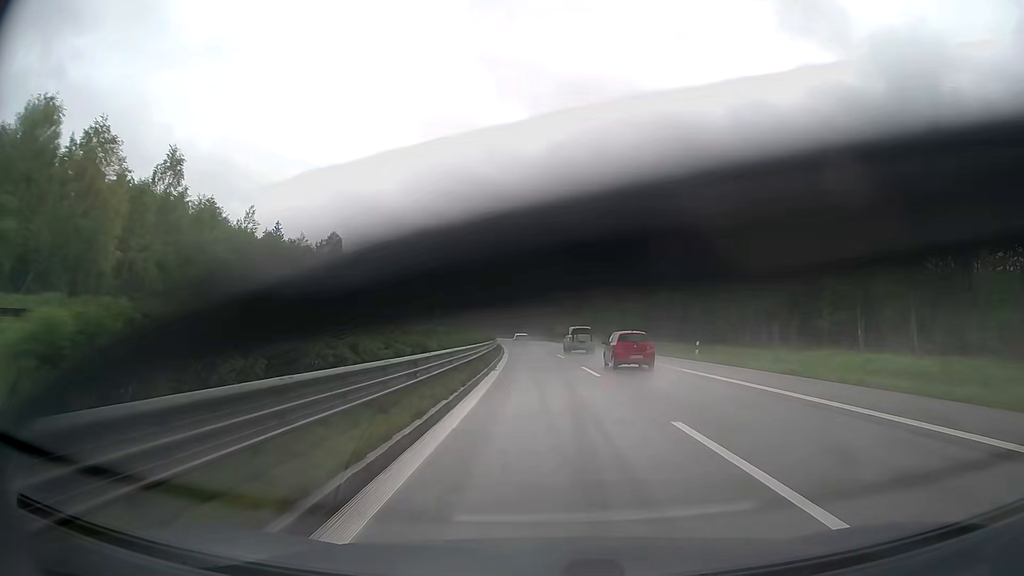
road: trunk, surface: asphalt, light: Day
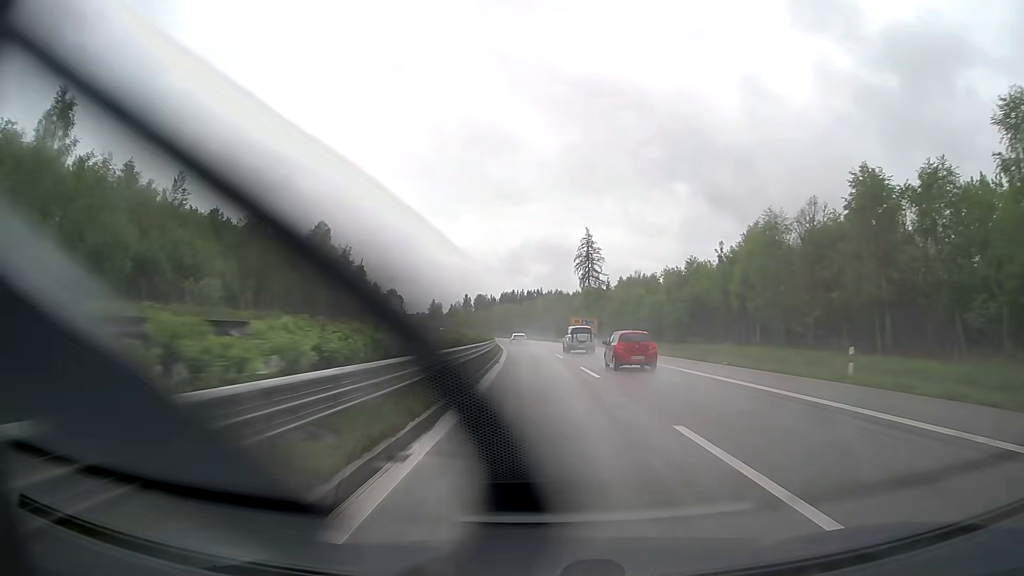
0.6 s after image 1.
(-0.2, +18.4) m; -1°
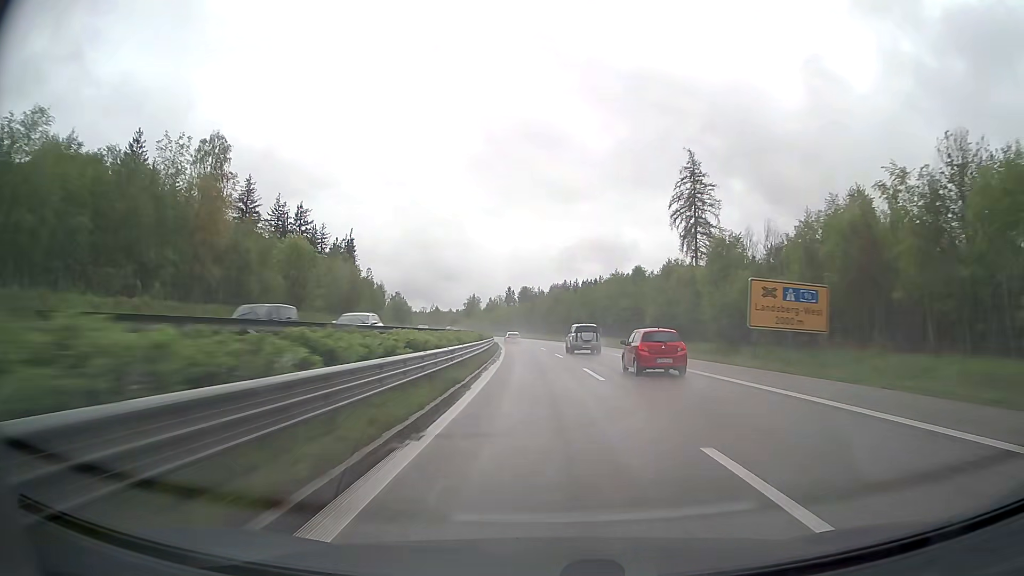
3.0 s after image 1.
(-3.0, +73.8) m; -4°
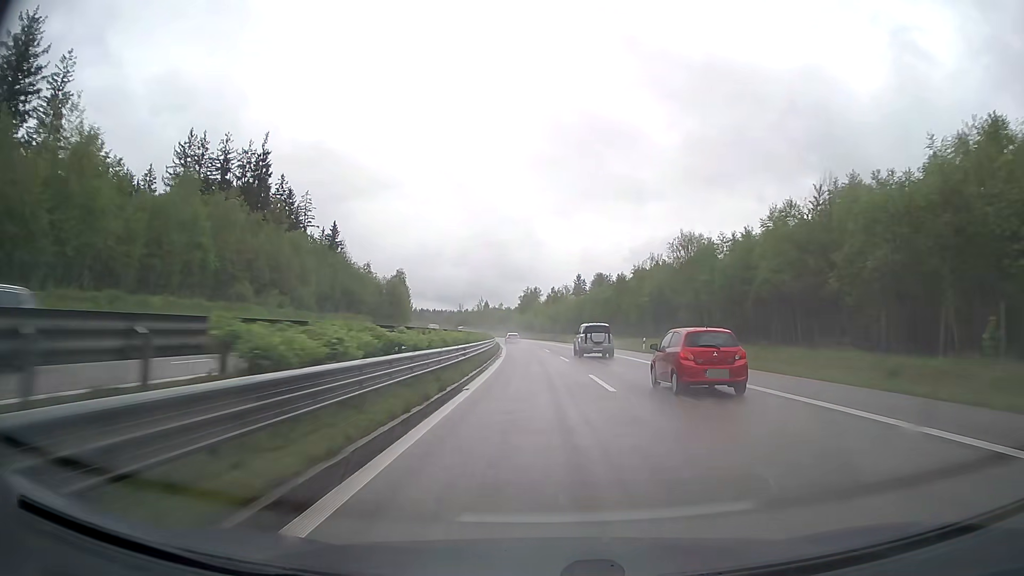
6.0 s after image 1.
(-4.6, +93.1) m; -6°
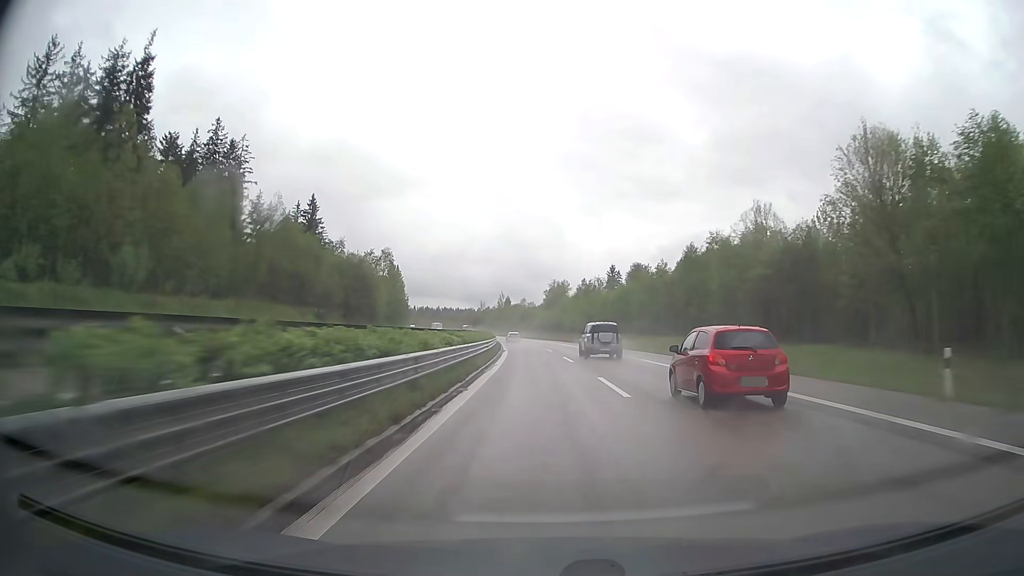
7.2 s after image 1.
(-0.8, +37.6) m; -2°
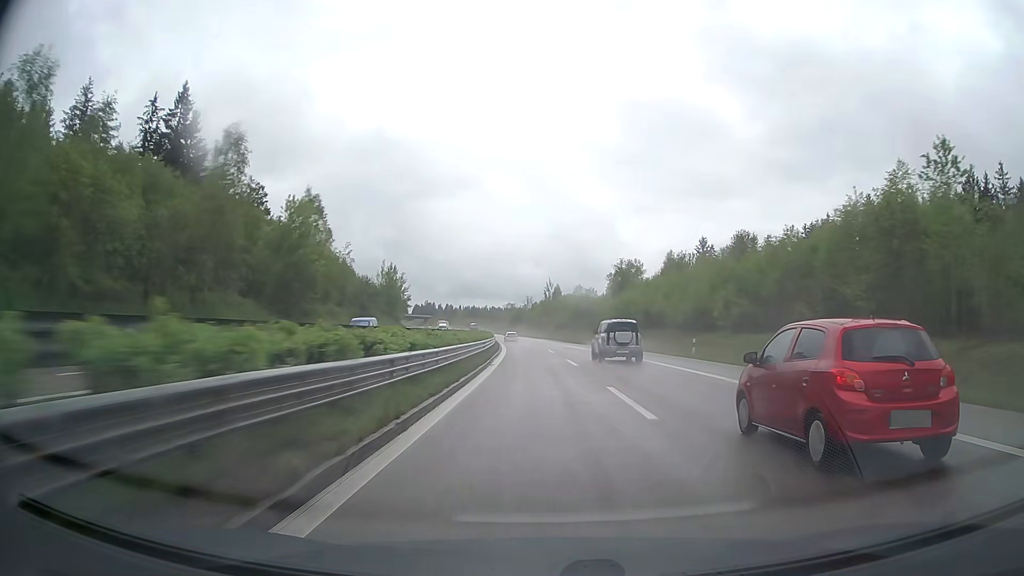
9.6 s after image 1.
(-2.7, +75.5) m; -5°
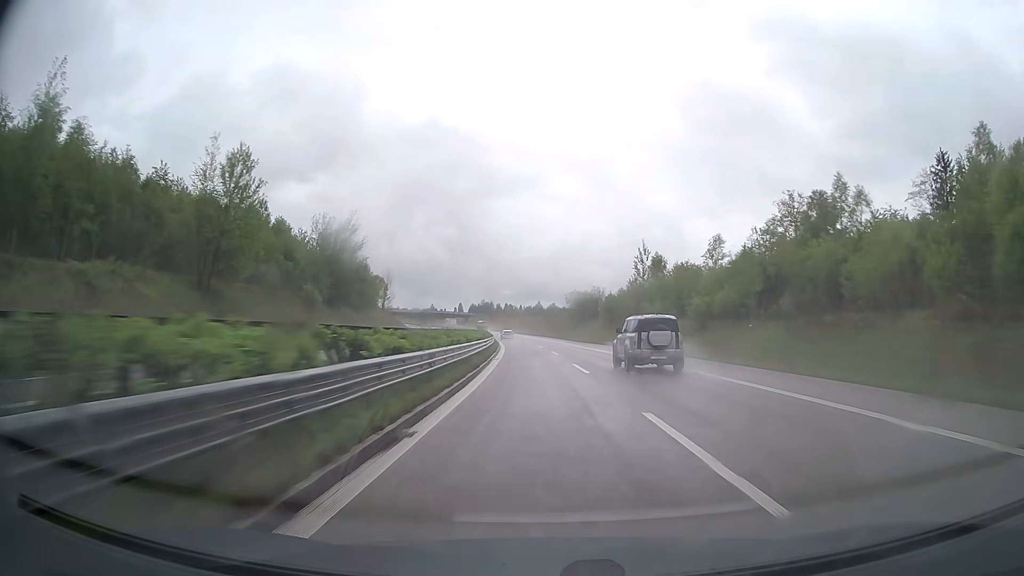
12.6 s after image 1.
(-4.6, +95.0) m; -5°
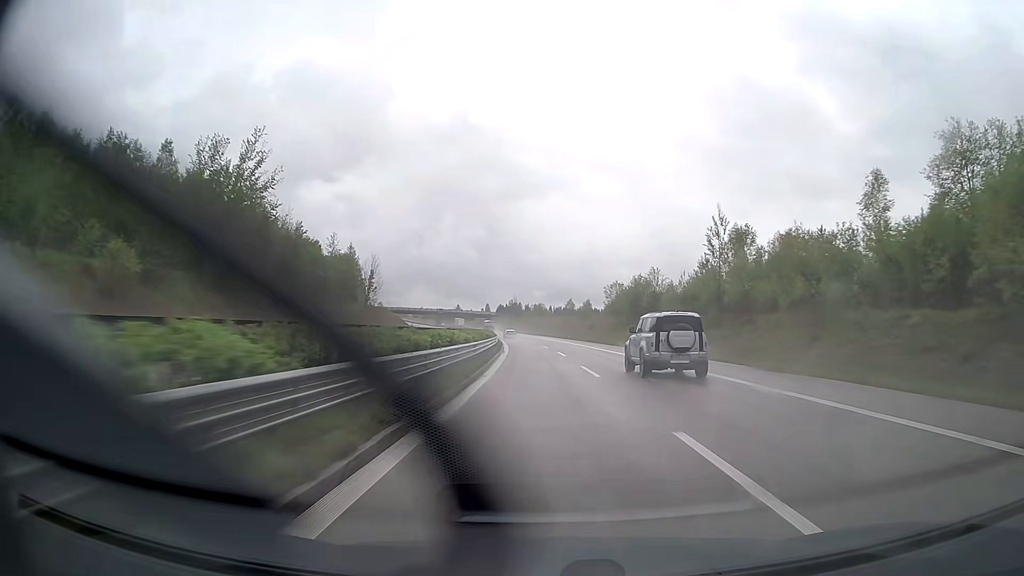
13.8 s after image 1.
(-1.0, +38.2) m; -3°
(0, +10) (0, +20) (0, +30) (-1, +40) (-1, +50) (-2, +60) (-2, +70) (-3, +80) (-4, +90) (-5, +100) m
